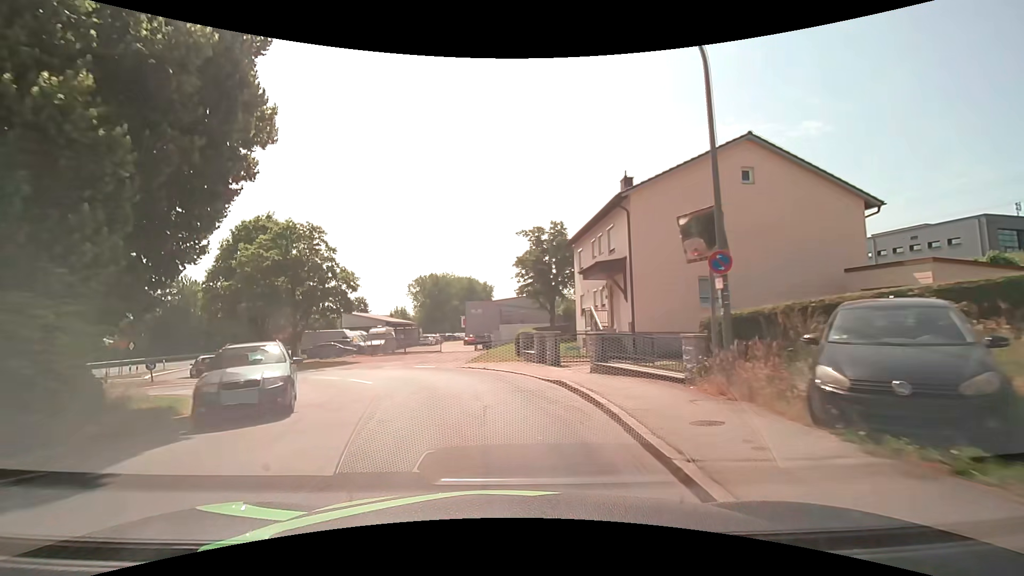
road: unclassified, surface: asphalt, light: Day
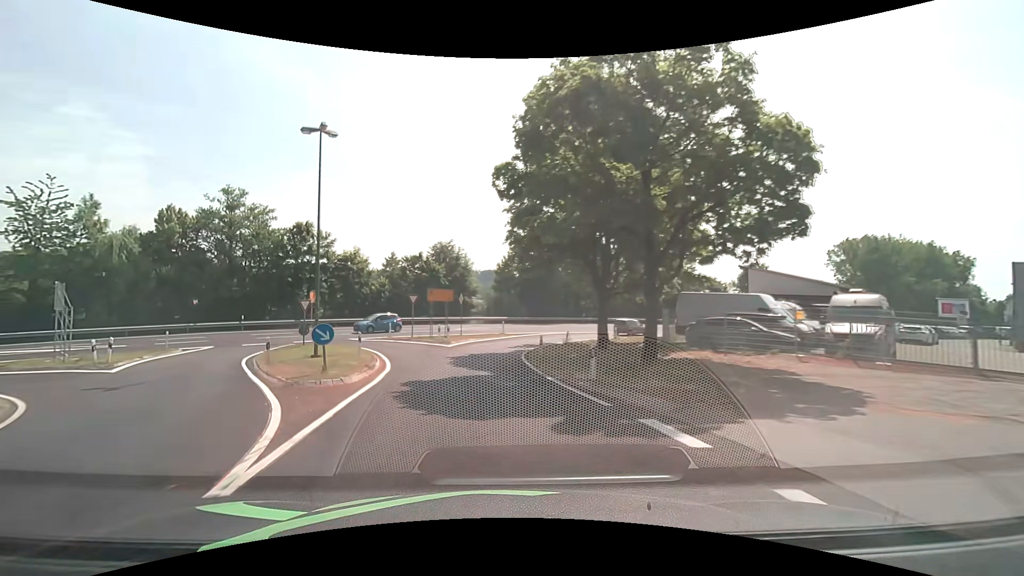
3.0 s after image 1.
(-8.4, +25.8) m; -42°
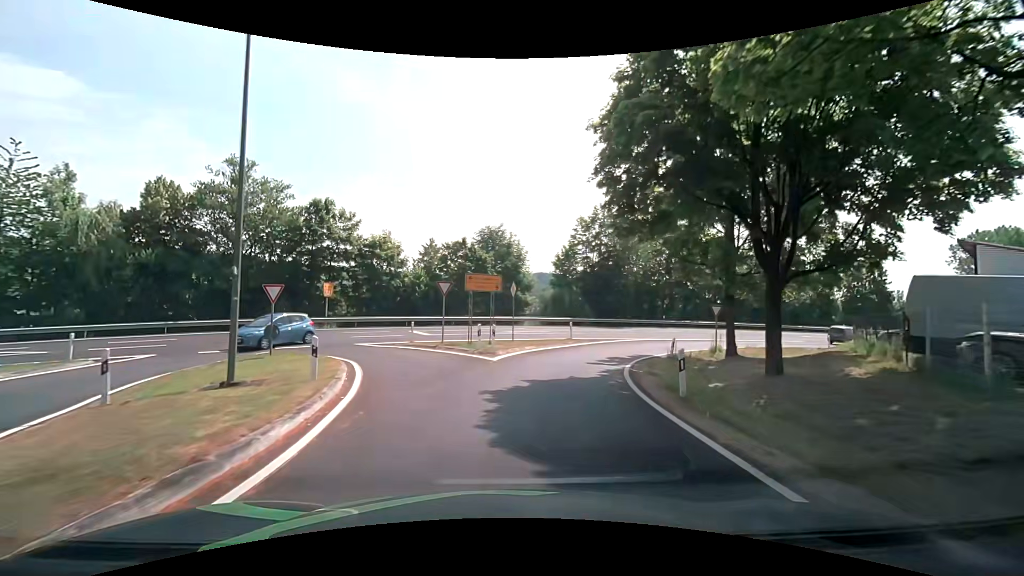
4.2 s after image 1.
(-0.9, +11.6) m; -6°
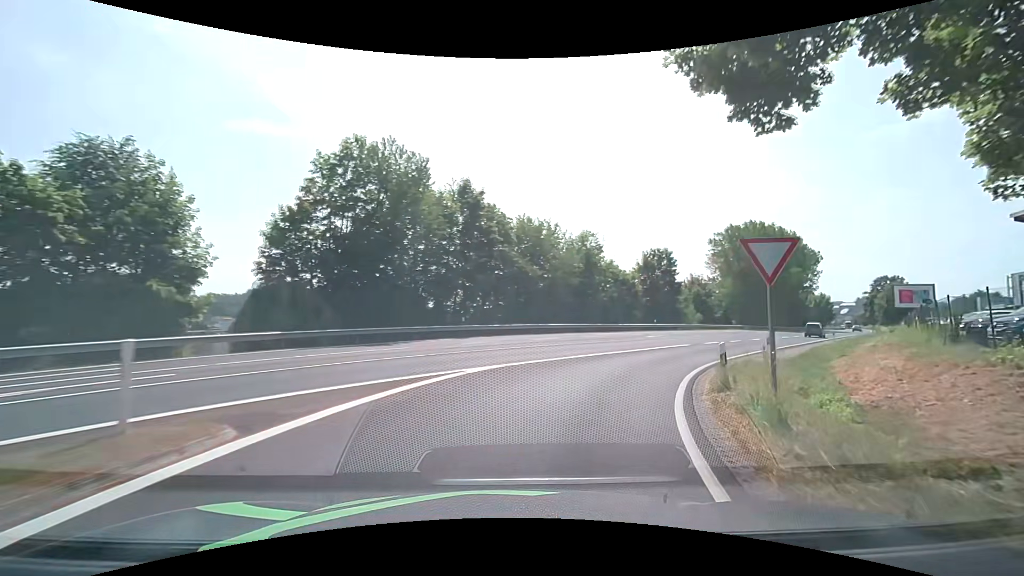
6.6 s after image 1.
(+4.3, +23.8) m; +26°
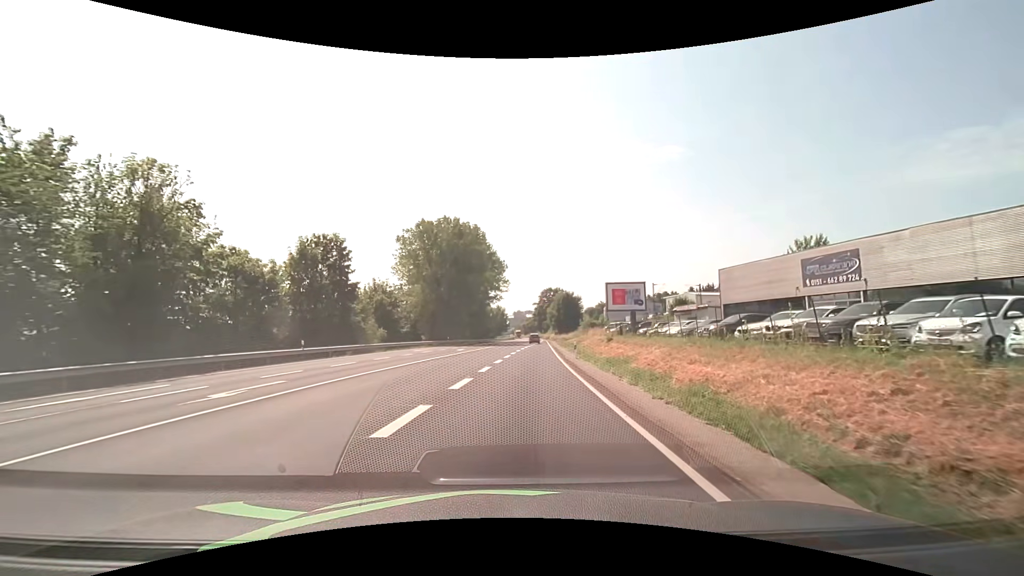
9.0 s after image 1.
(+8.5, +23.9) m; +35°
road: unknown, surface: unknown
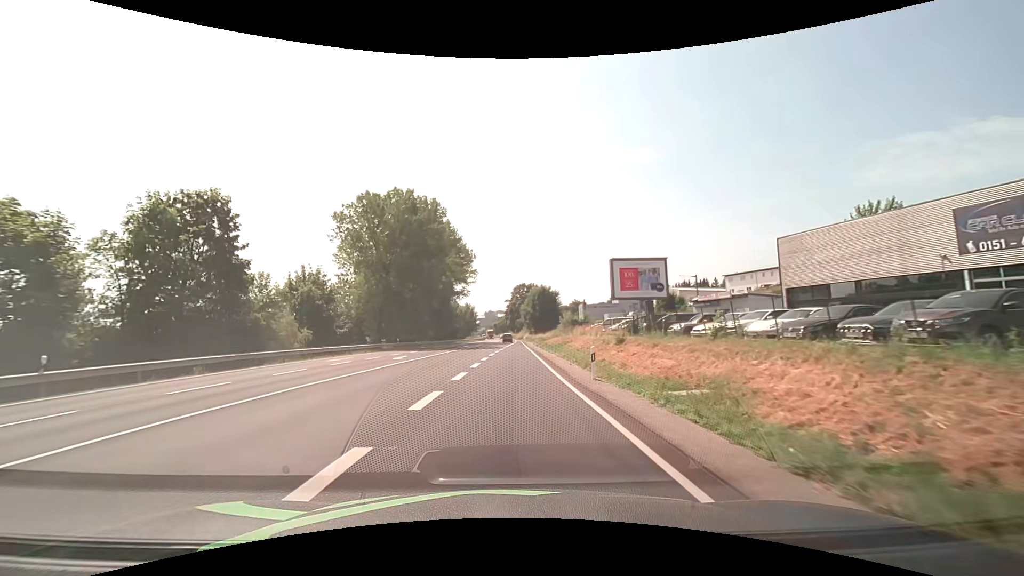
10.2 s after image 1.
(+0.5, +16.1) m; +3°
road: primary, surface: asphalt
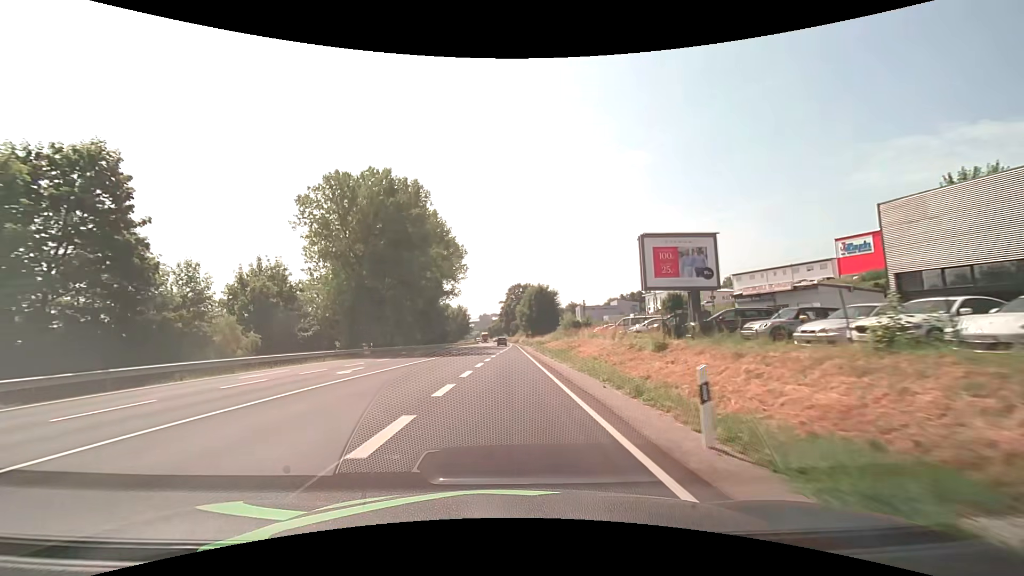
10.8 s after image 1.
(+0.1, +9.8) m; +1°
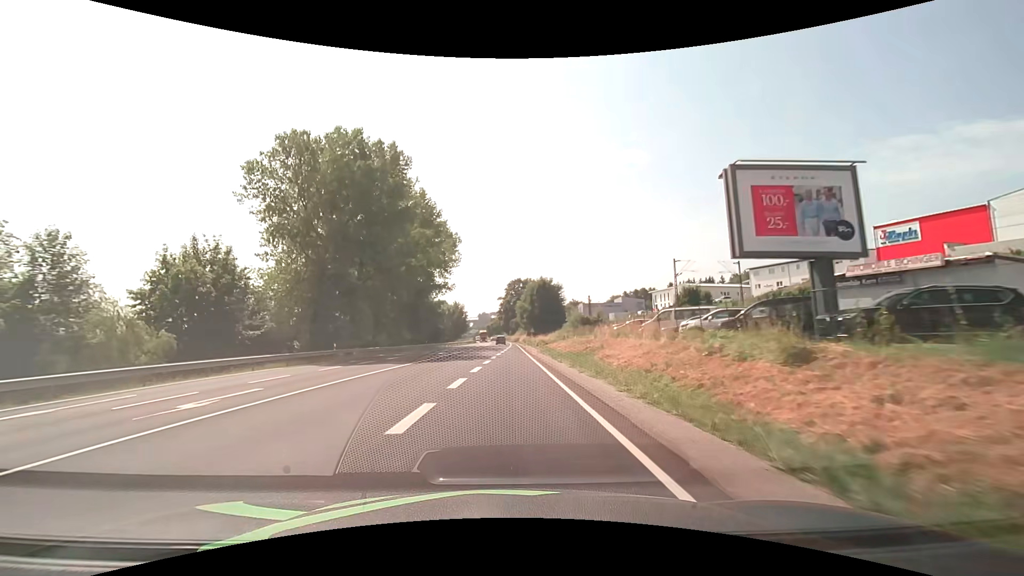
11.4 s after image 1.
(0.0, +11.0) m; 0°
(0, +10) (0, +20) (0, +30) (0, +40) (-1, +50) (-1, +60) (-1, +70) (-1, +80) (-1, +90) (-1, +100) m
